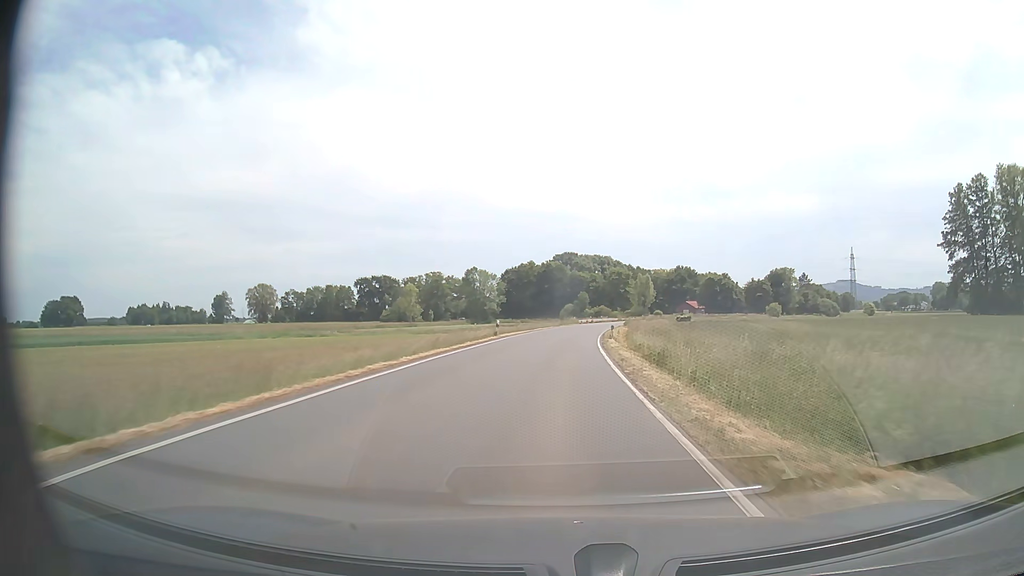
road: secondary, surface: asphalt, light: Day
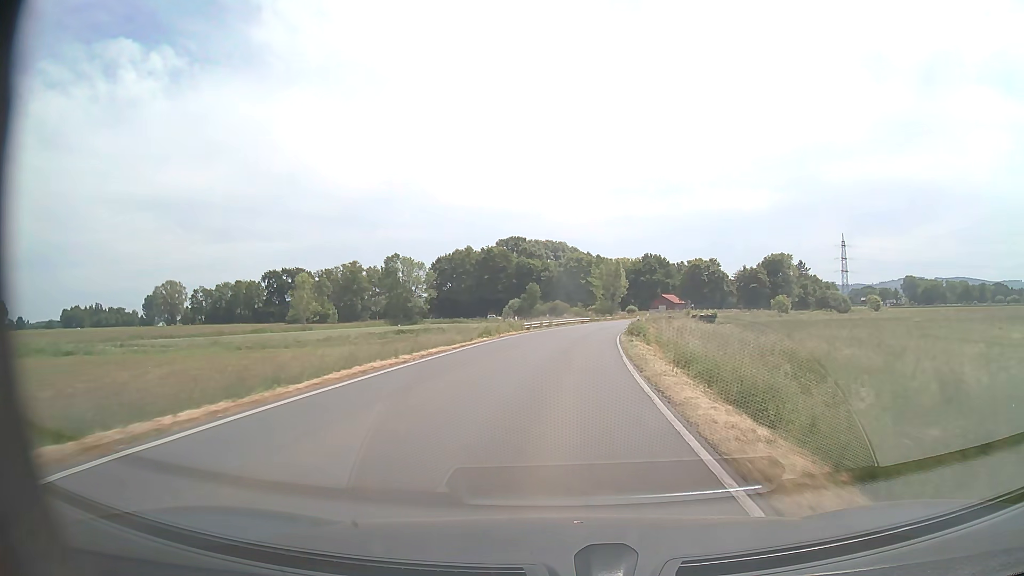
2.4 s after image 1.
(+1.7, +46.4) m; +4°
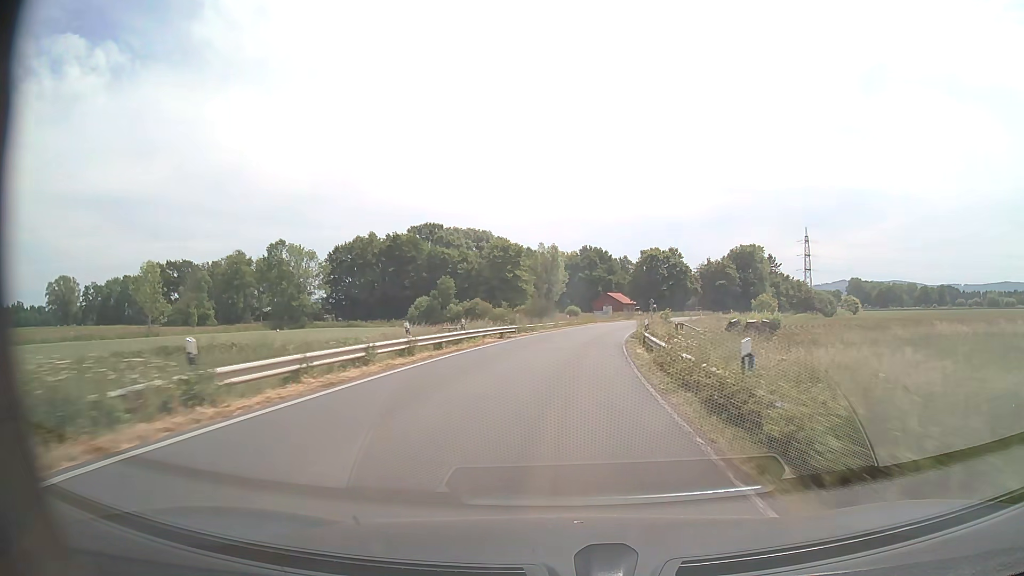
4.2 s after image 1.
(+1.6, +34.8) m; +6°
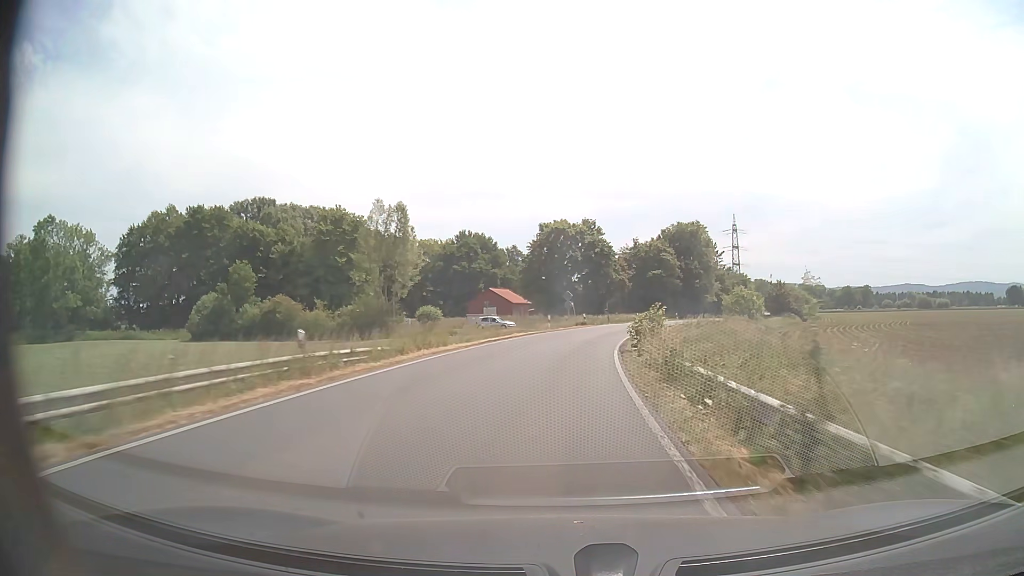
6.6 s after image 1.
(+4.0, +46.2) m; +10°
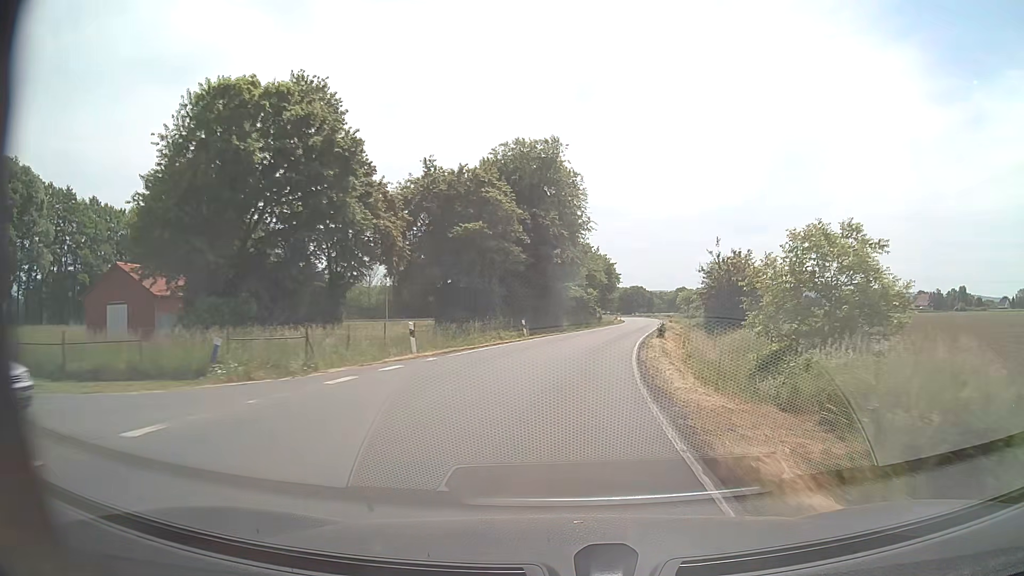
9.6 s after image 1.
(+7.4, +57.3) m; +16°
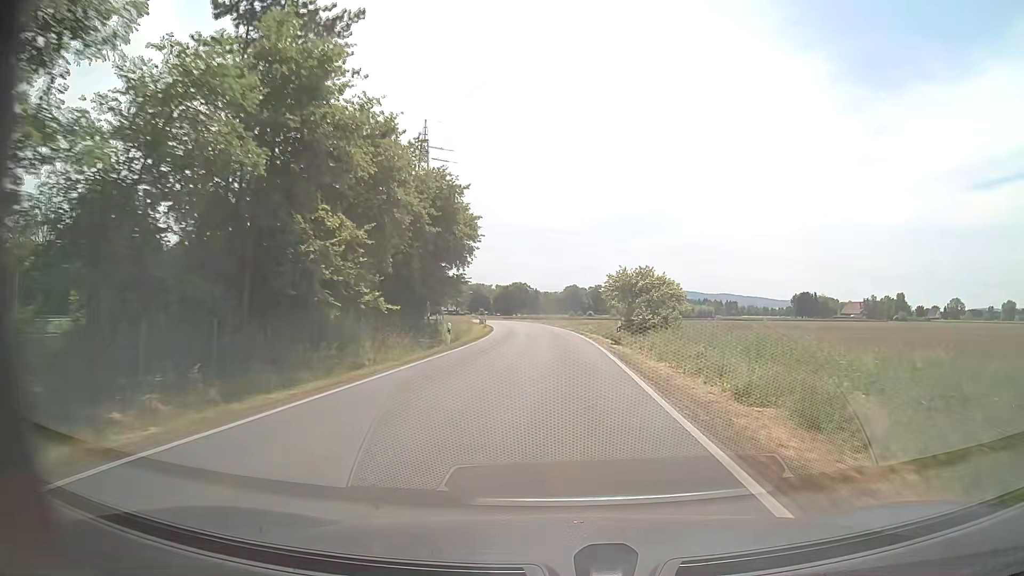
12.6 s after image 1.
(+7.1, +57.7) m; +11°
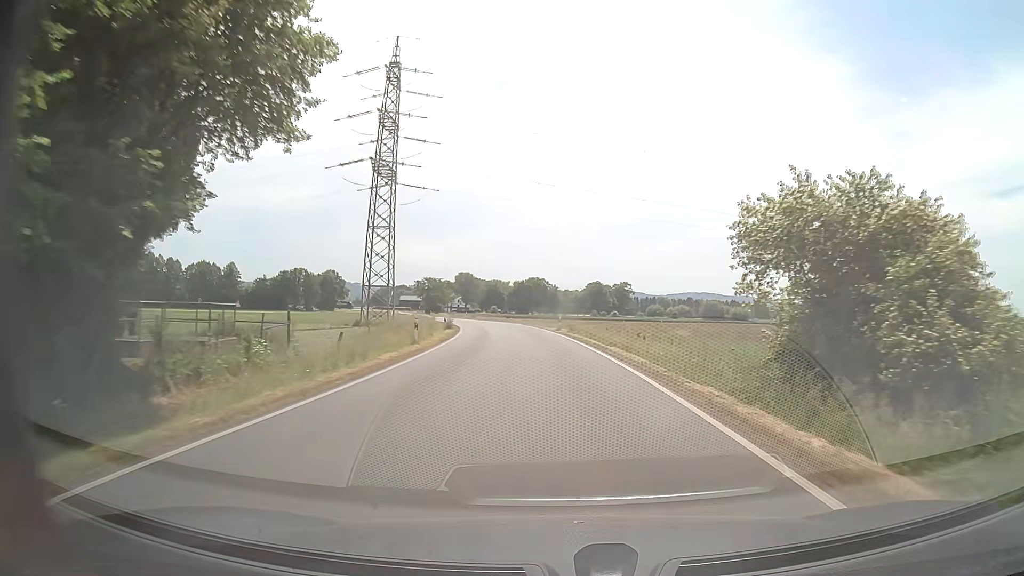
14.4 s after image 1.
(-0.5, +35.0) m; -2°
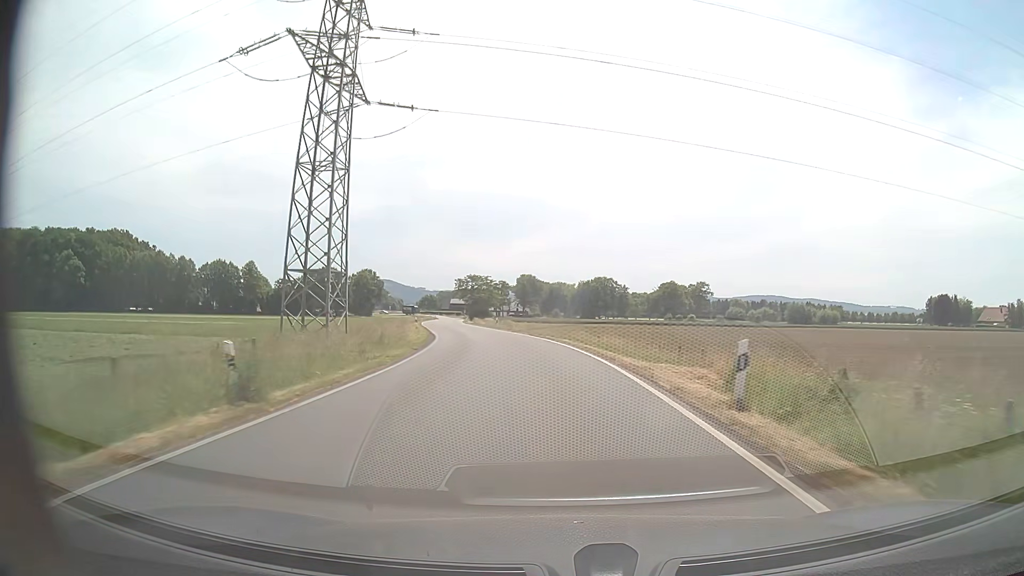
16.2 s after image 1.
(-1.4, +35.0) m; -5°
(0, +10) (-1, +20) (-2, +30) (-3, +40) (-5, +50) (-7, +59) (-9, +69) (-12, +79) (-13, +89) (-15, +99) m
